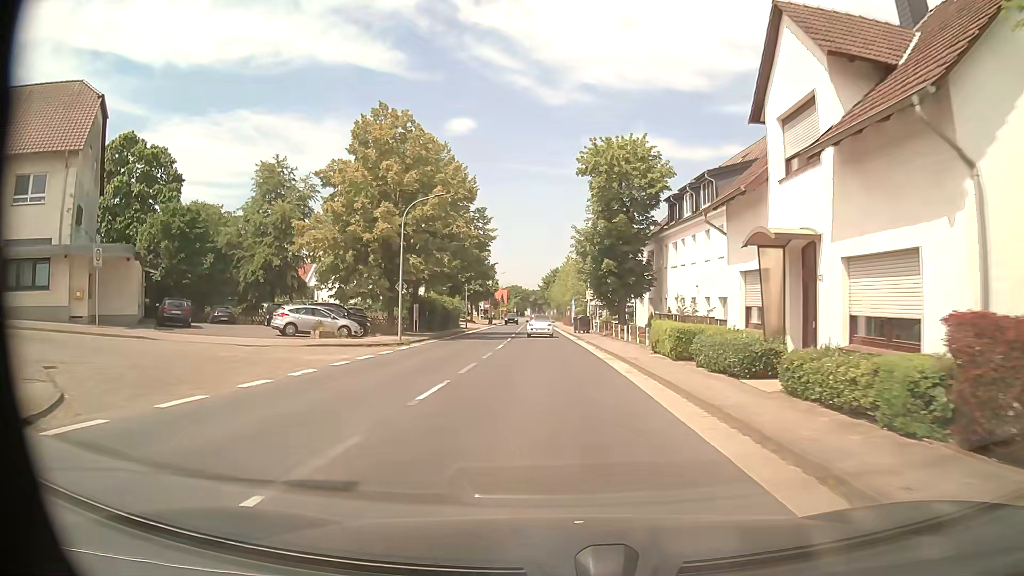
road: secondary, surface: asphalt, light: Day
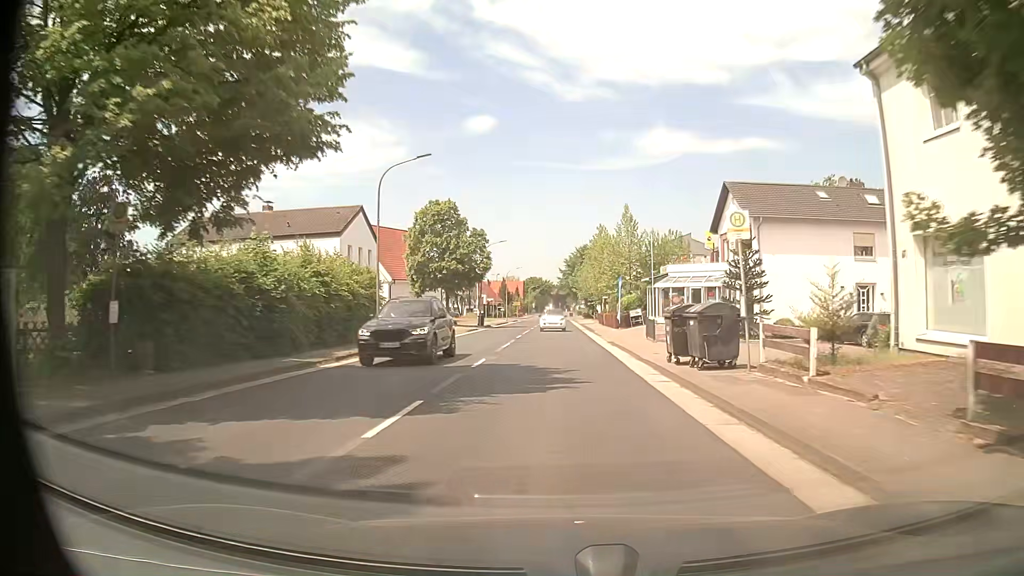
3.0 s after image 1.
(-0.9, +39.9) m; -2°
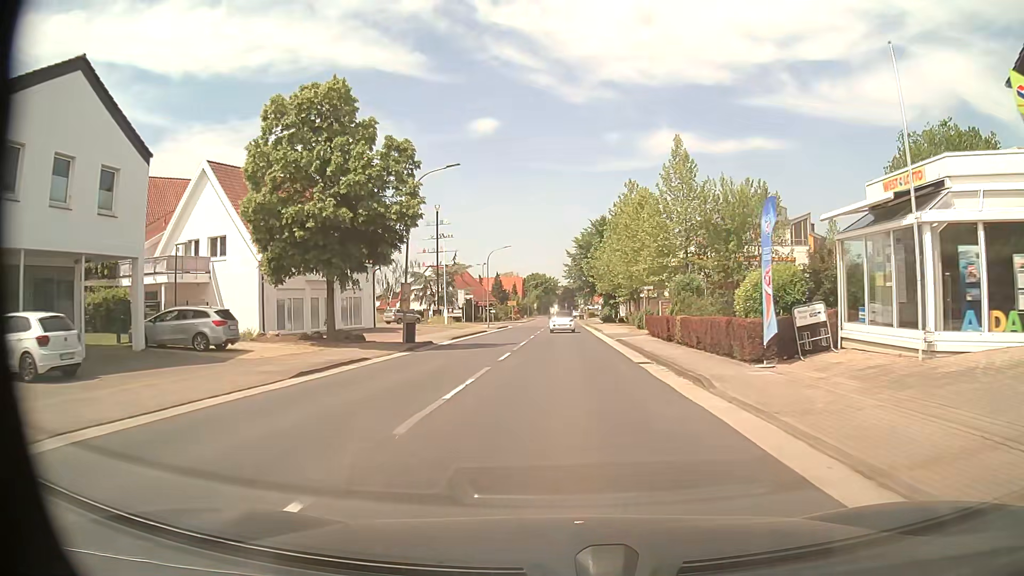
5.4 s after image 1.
(-0.1, +32.6) m; 0°
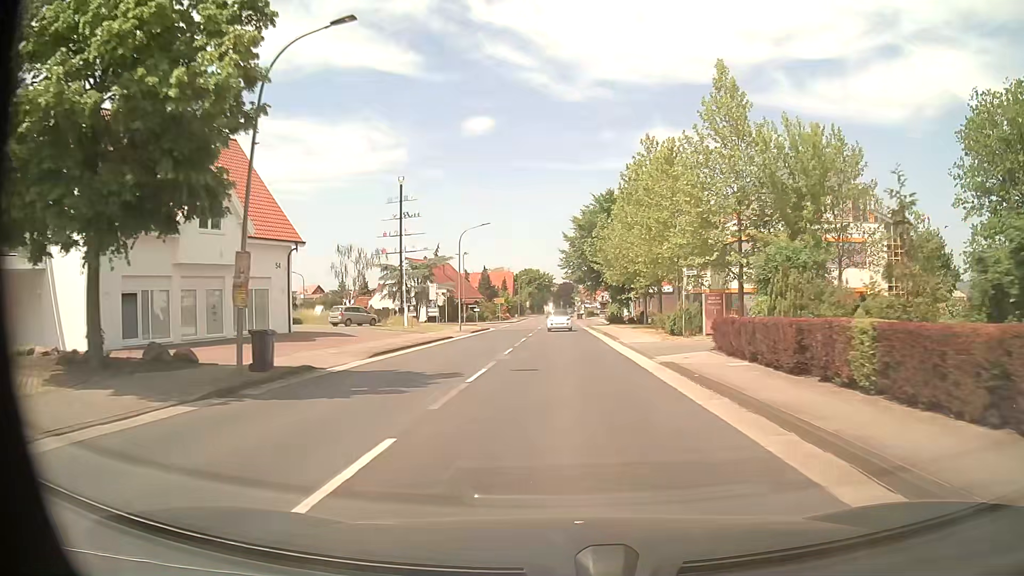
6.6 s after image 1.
(0.0, +15.4) m; 0°
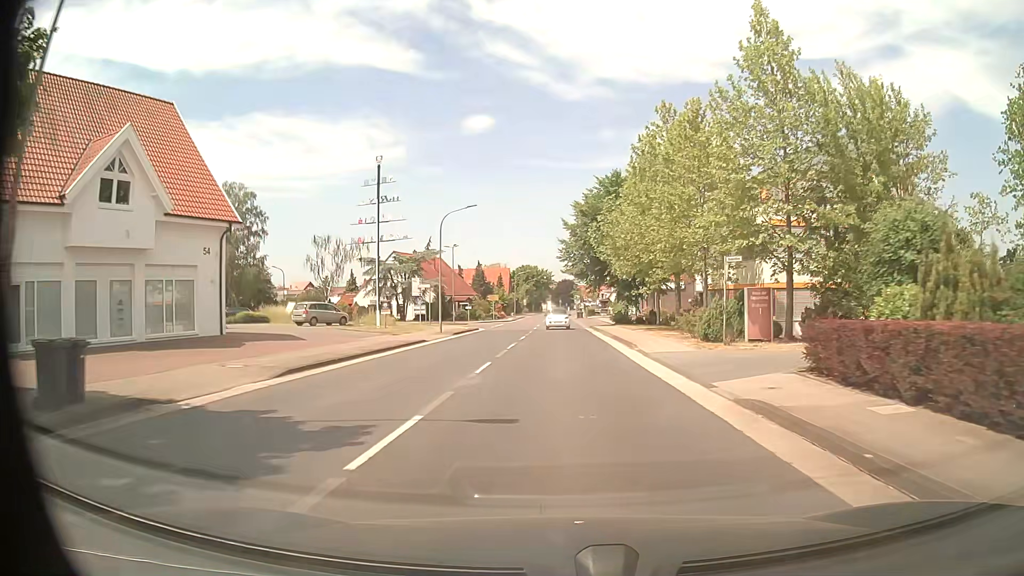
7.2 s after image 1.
(0.0, +7.4) m; 0°
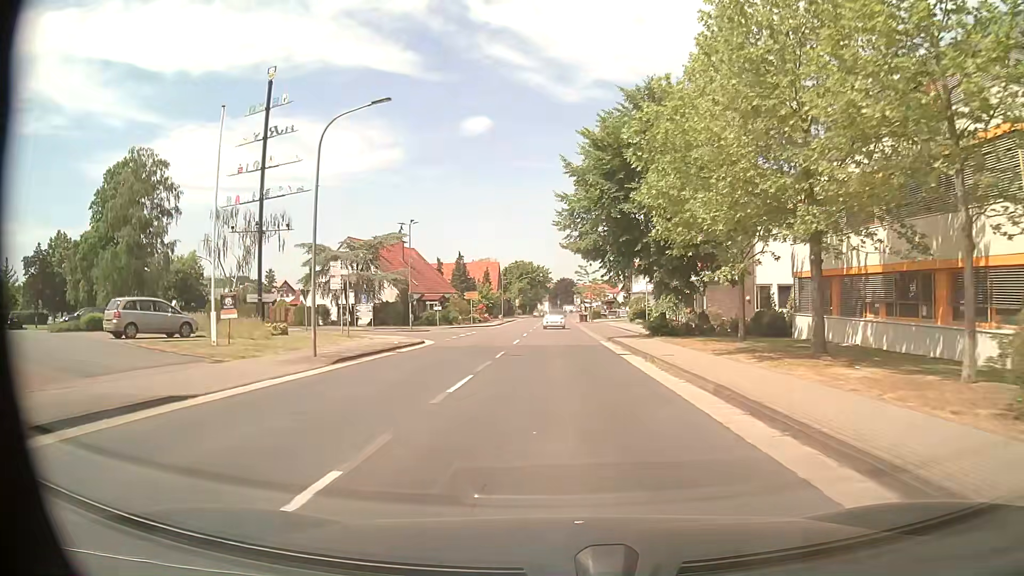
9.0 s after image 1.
(+0.1, +21.0) m; 0°
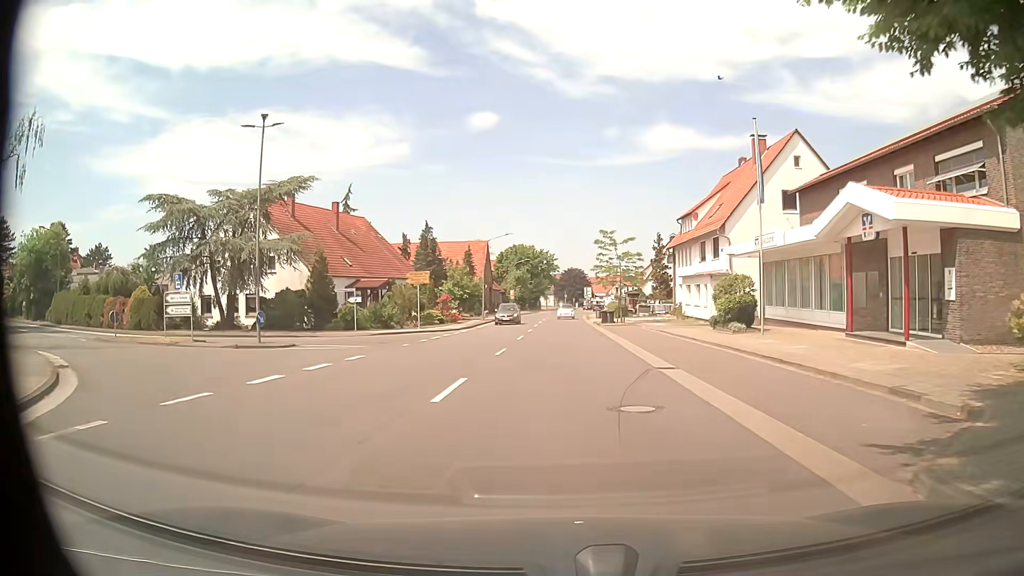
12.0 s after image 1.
(-0.1, +28.6) m; -1°
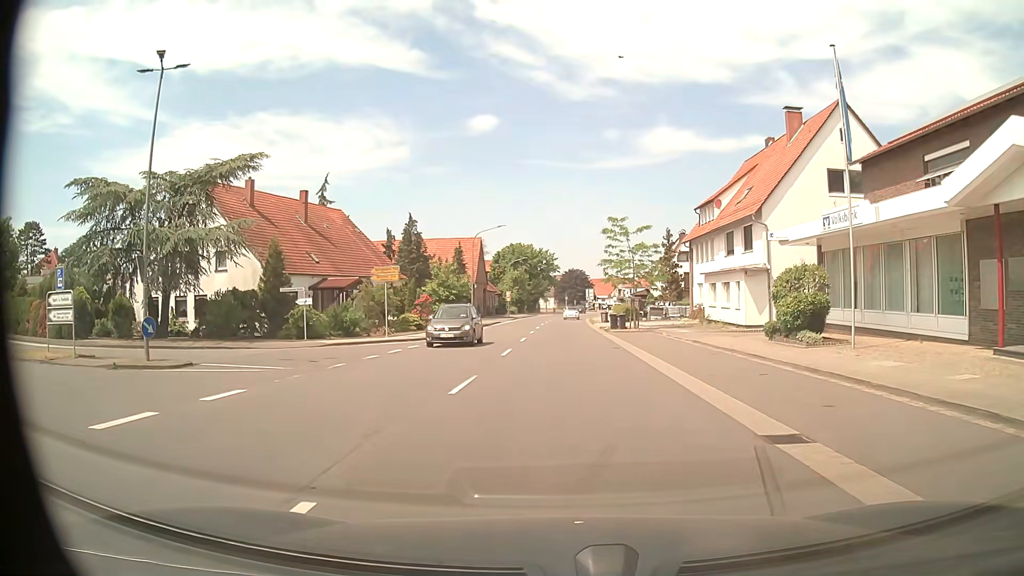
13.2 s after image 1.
(0.0, +7.6) m; +1°
(0, +10) (-4, +19) (-14, +22) (-23, +23) (-33, +26) (-42, +31) (-50, +36) (-59, +41) (-68, +46) (-76, +51) m
